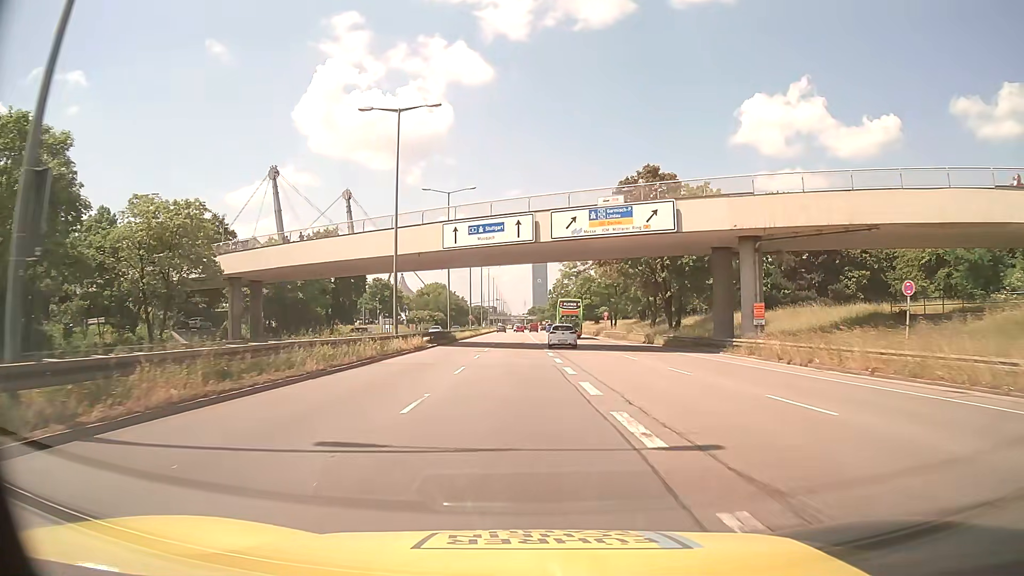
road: trunk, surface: asphalt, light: Day
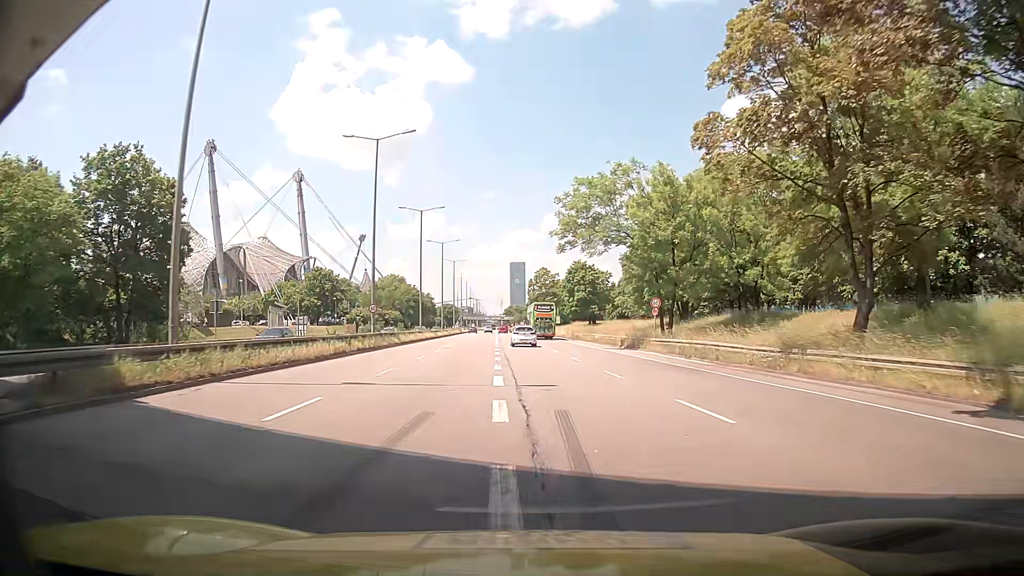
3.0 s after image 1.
(+0.8, +45.4) m; +2°
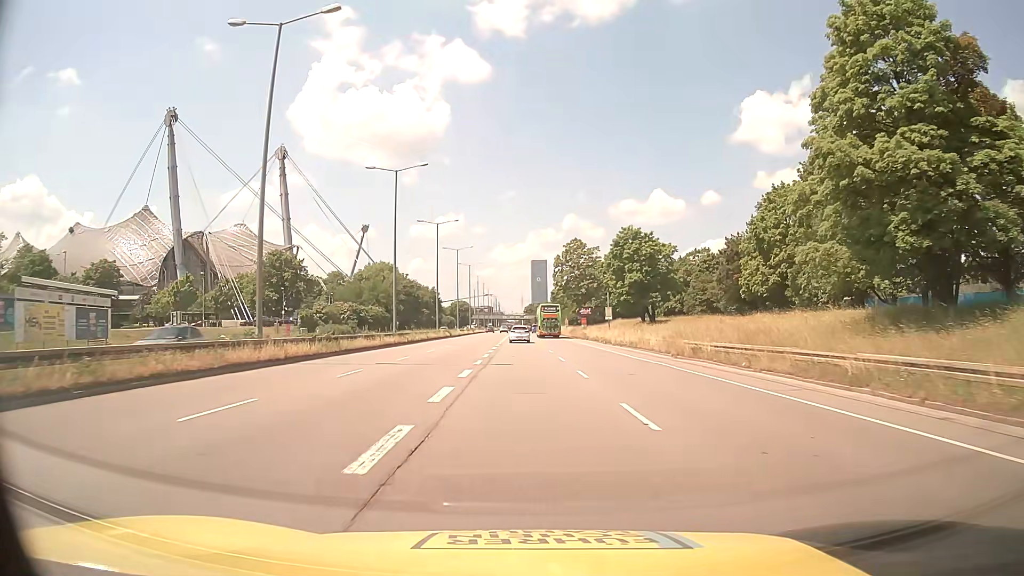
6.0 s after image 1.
(-0.5, +45.6) m; -2°
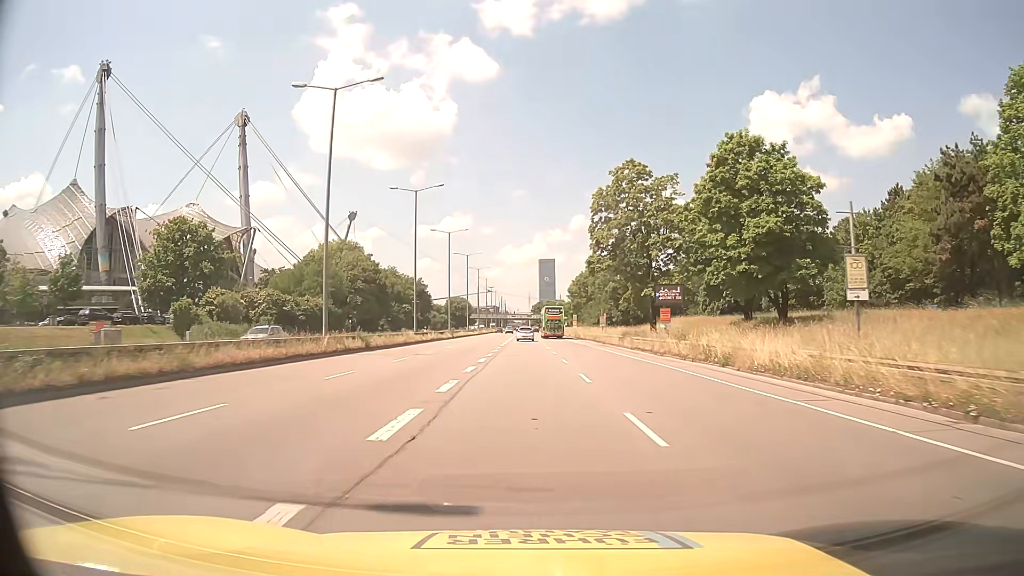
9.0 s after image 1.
(-0.4, +46.3) m; -1°
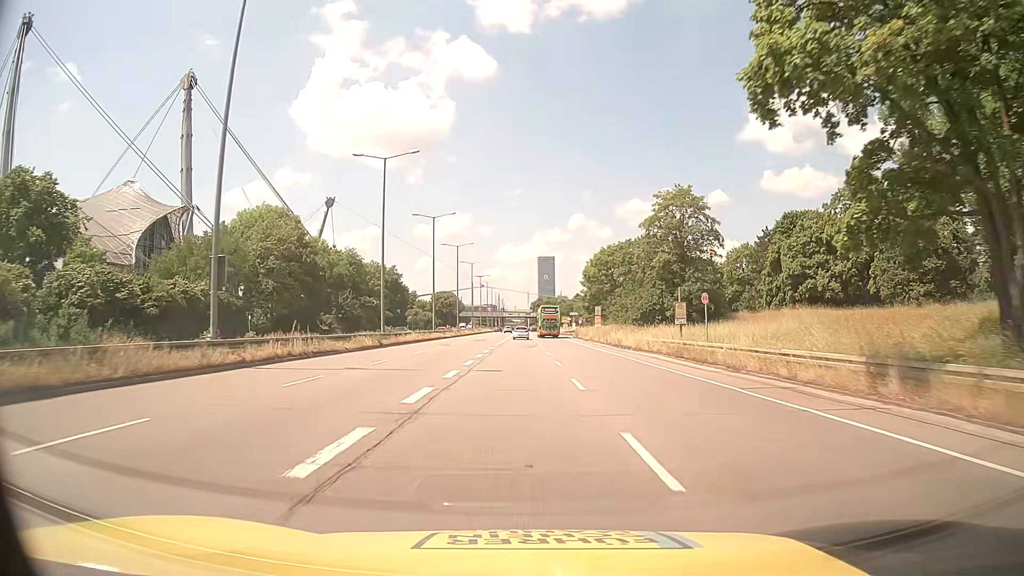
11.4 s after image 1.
(+0.1, +38.3) m; 0°
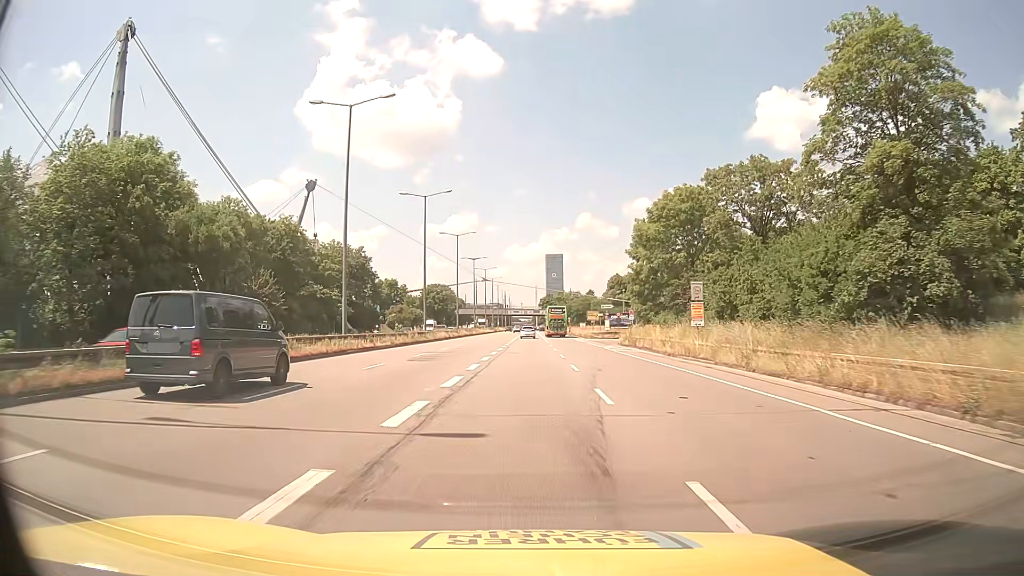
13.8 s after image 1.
(-0.3, +38.8) m; -1°
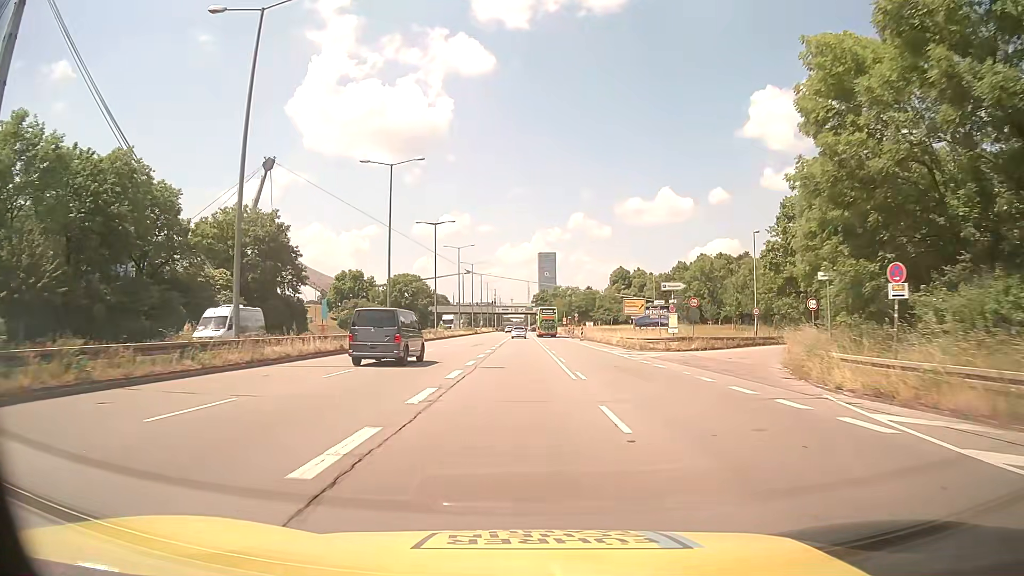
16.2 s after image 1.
(+0.2, +39.3) m; +1°
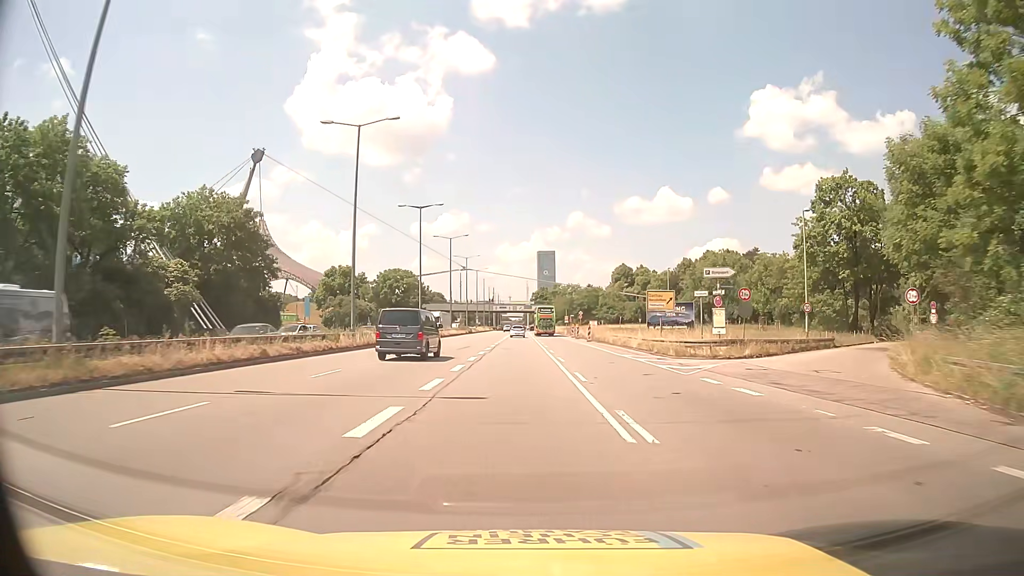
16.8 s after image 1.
(0.0, +9.9) m; 0°
(0, +10) (0, +20) (0, +30) (0, +40) (0, +50) (-1, +60) (-1, +70) (-1, +80) (-1, +90) (-1, +100) m
